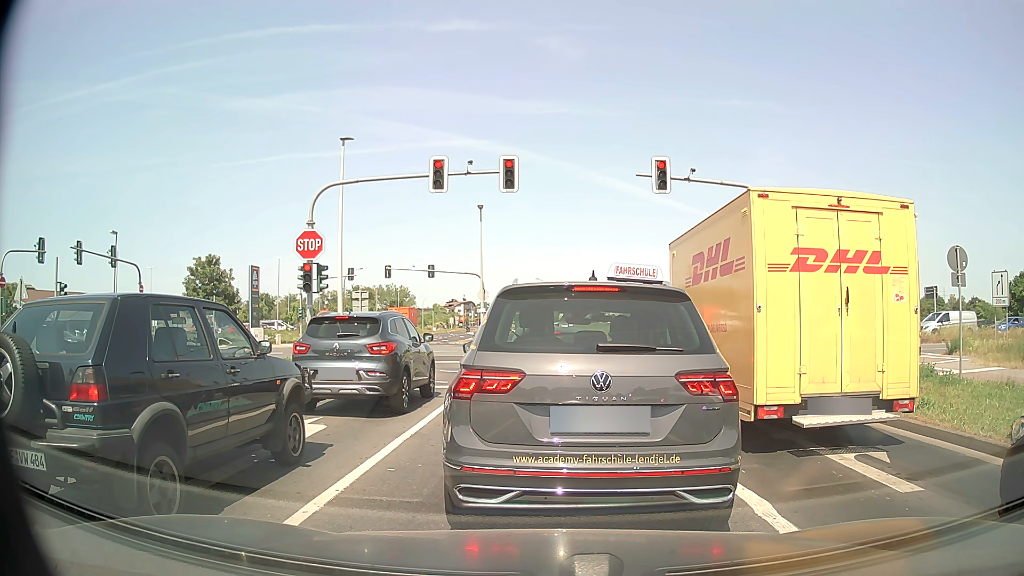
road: tertiary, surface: asphalt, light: Day
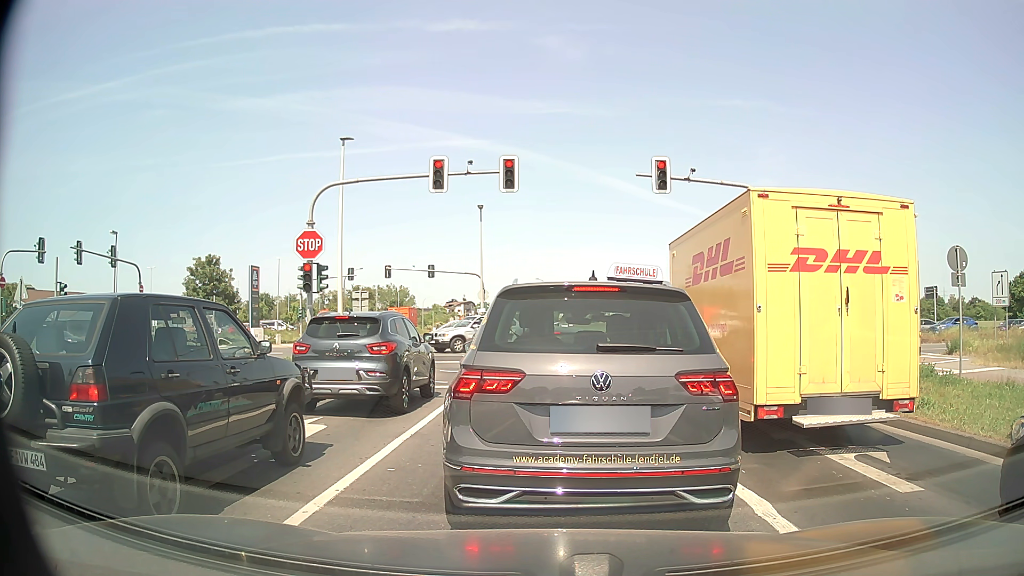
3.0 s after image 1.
(0.0, 0.0) m; 0°
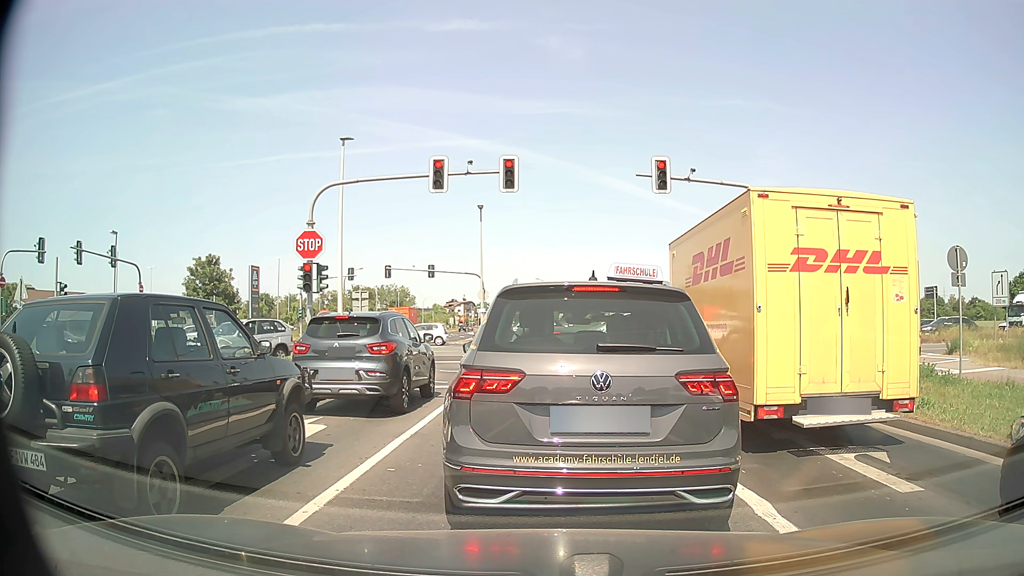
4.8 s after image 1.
(0.0, 0.0) m; 0°
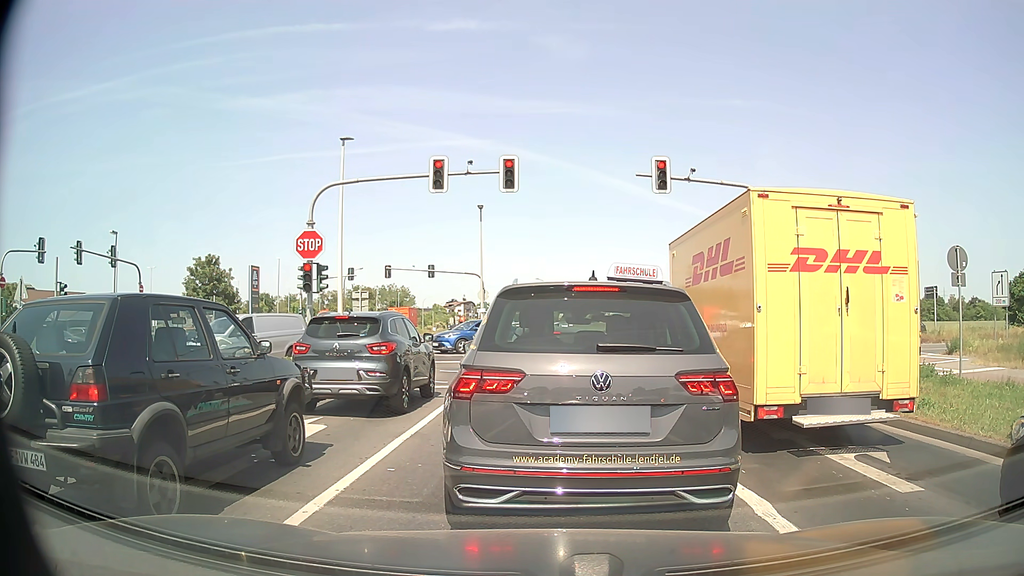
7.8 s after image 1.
(0.0, 0.0) m; 0°
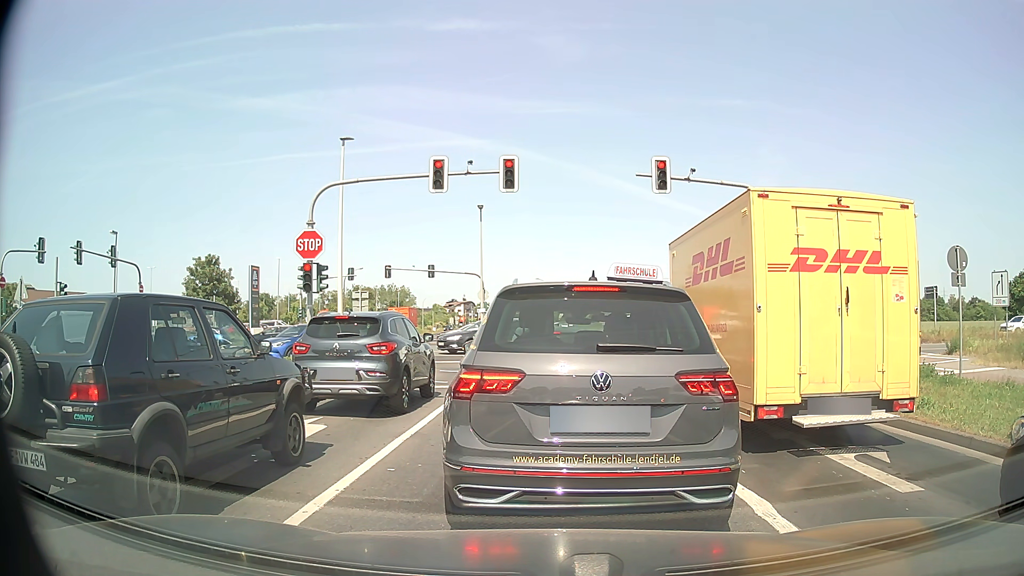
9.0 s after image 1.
(0.0, 0.0) m; 0°
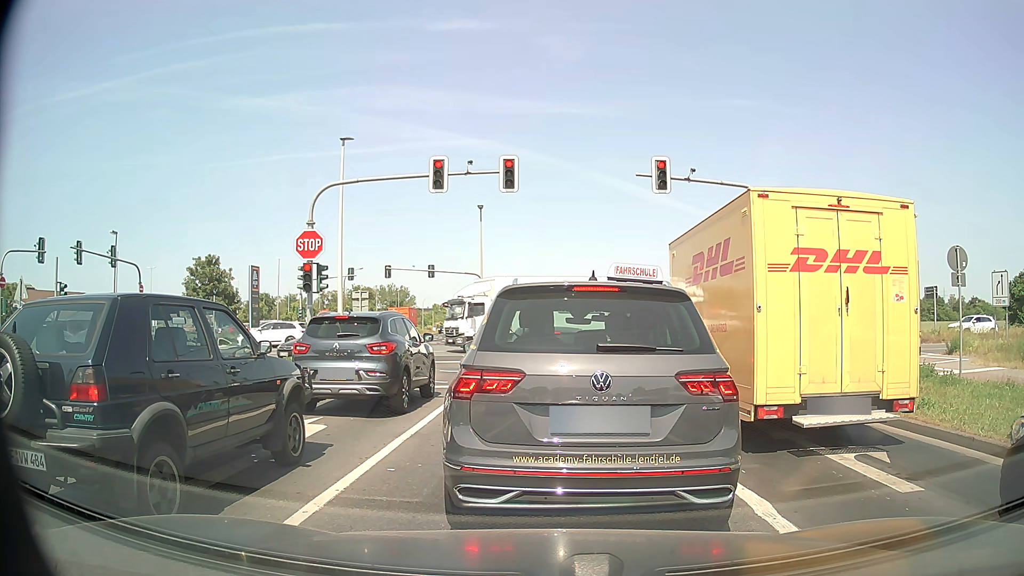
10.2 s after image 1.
(0.0, 0.0) m; 0°
